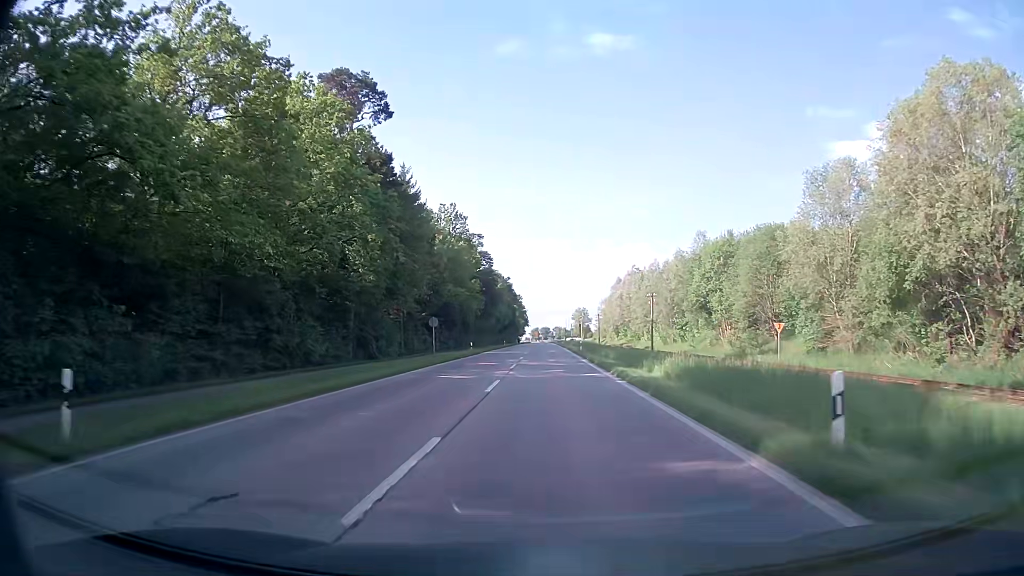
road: secondary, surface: asphalt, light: Day
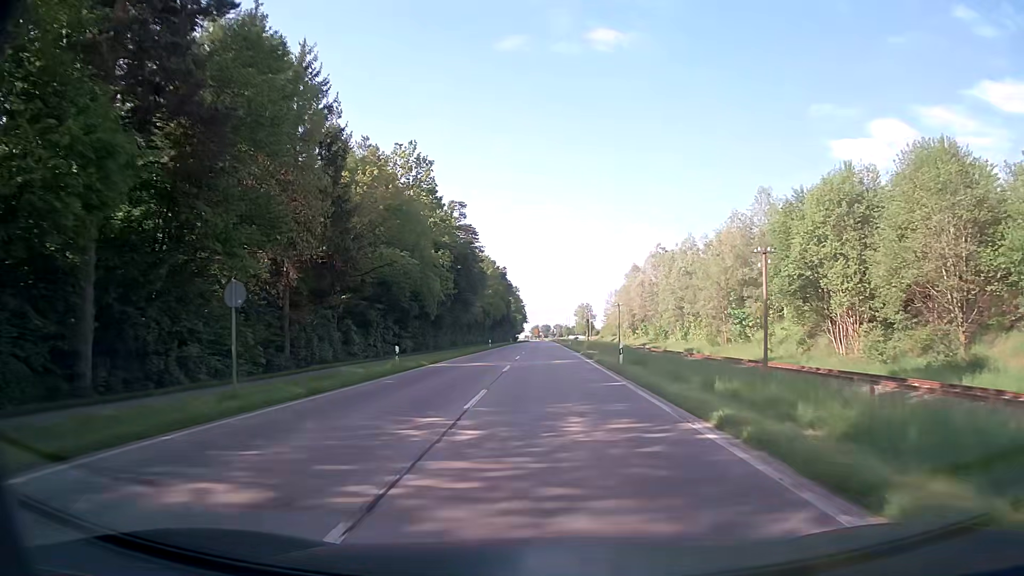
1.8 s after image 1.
(+0.1, +28.1) m; 0°
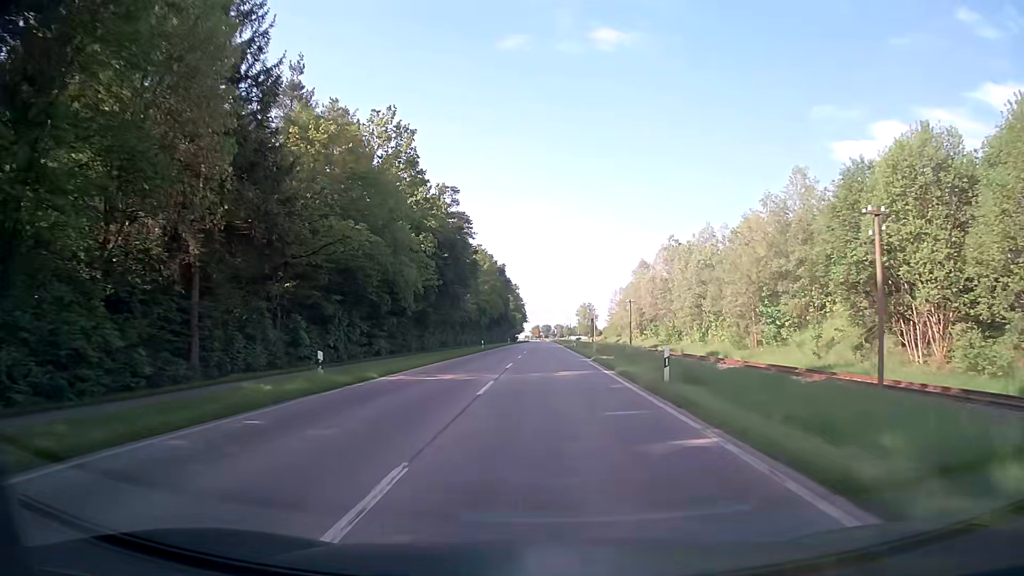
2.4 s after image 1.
(0.0, +9.6) m; -1°
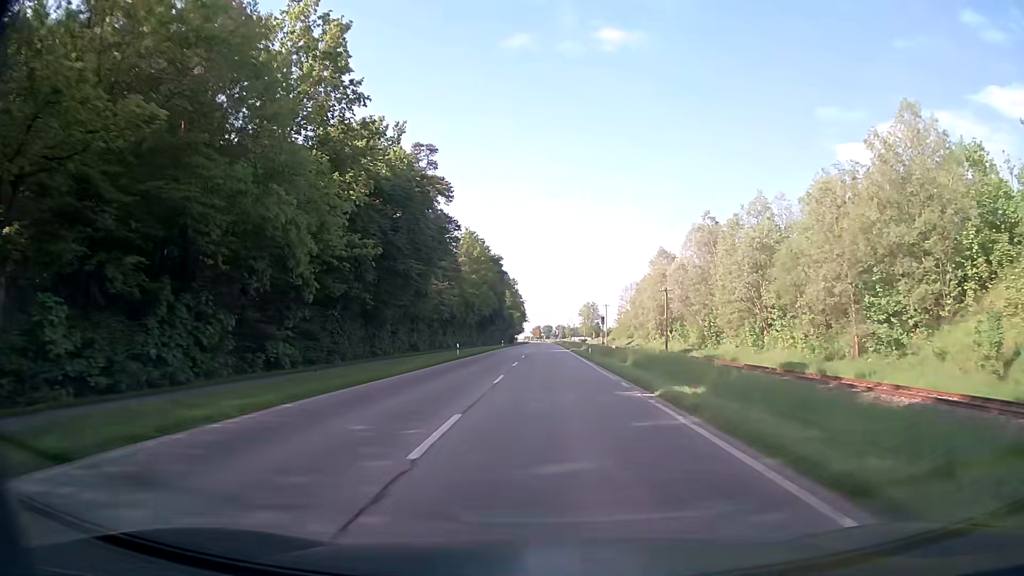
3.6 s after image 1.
(+0.1, +19.6) m; 0°
(0, +10) (0, +20) (0, +30) (0, +40) (0, +50) (0, +60) (0, +70) (0, +80) (0, +90) (0, +100) m
